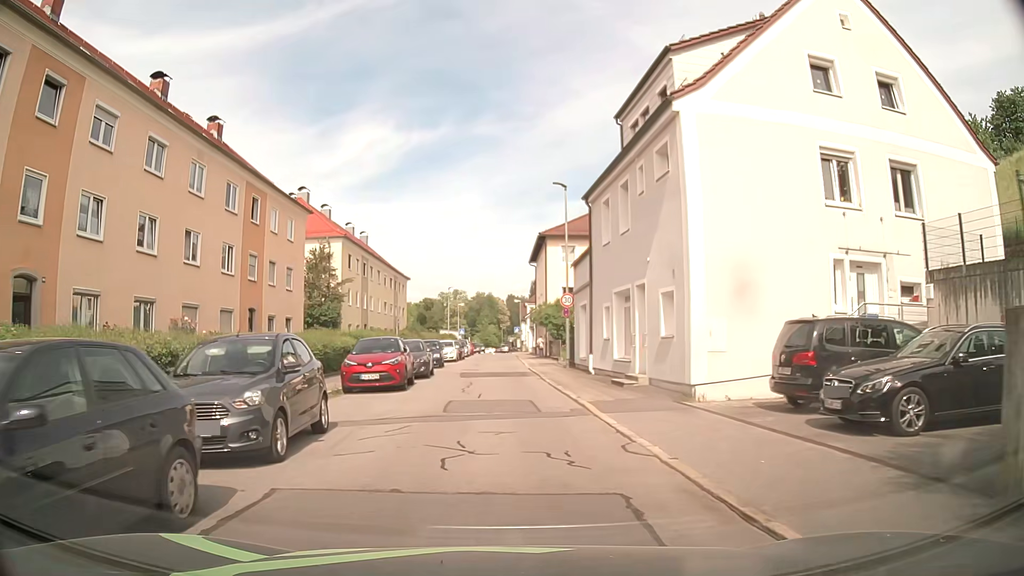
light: Day
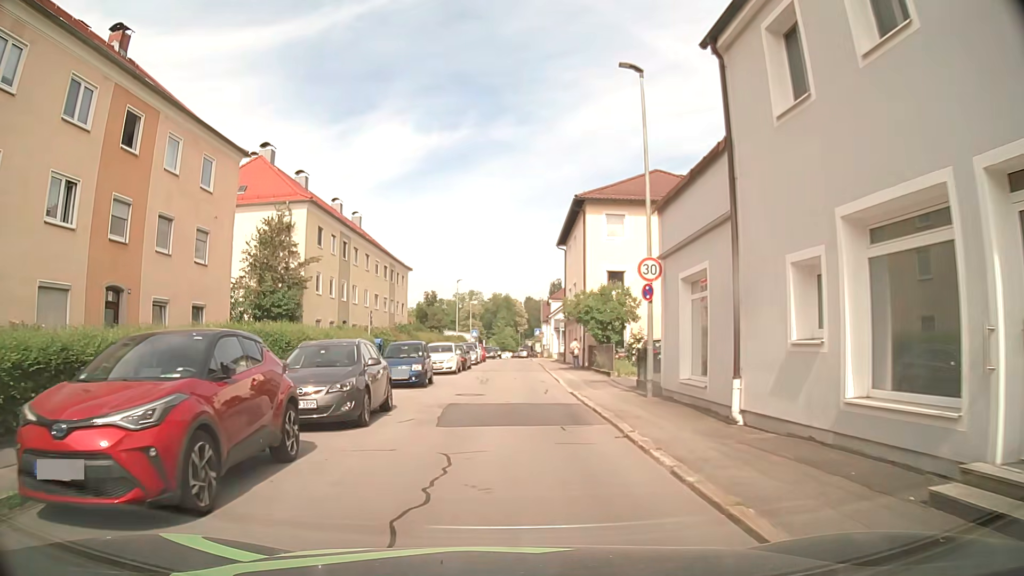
(-0.1, +13.8) m; -1°
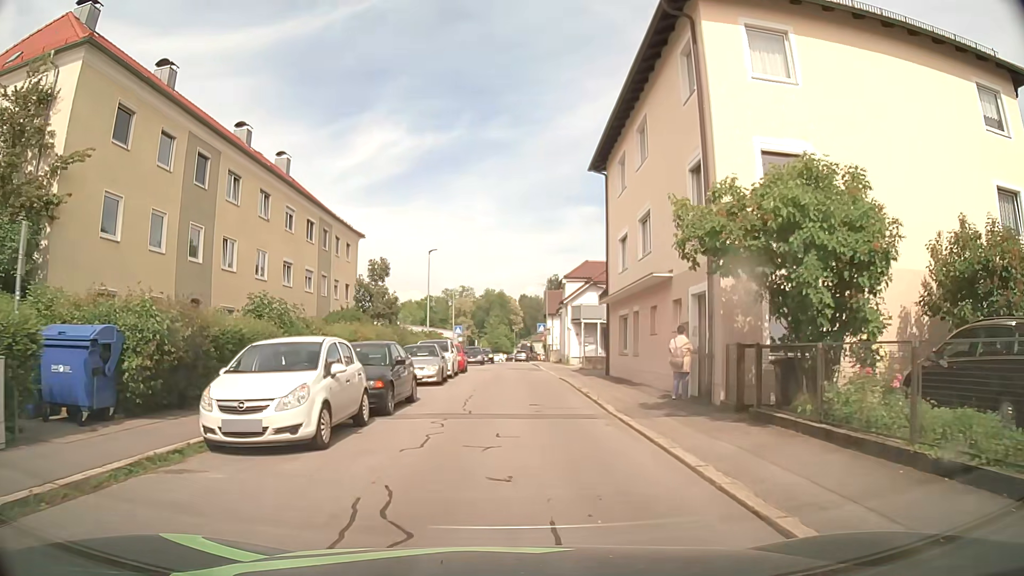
(+0.1, +22.3) m; +1°
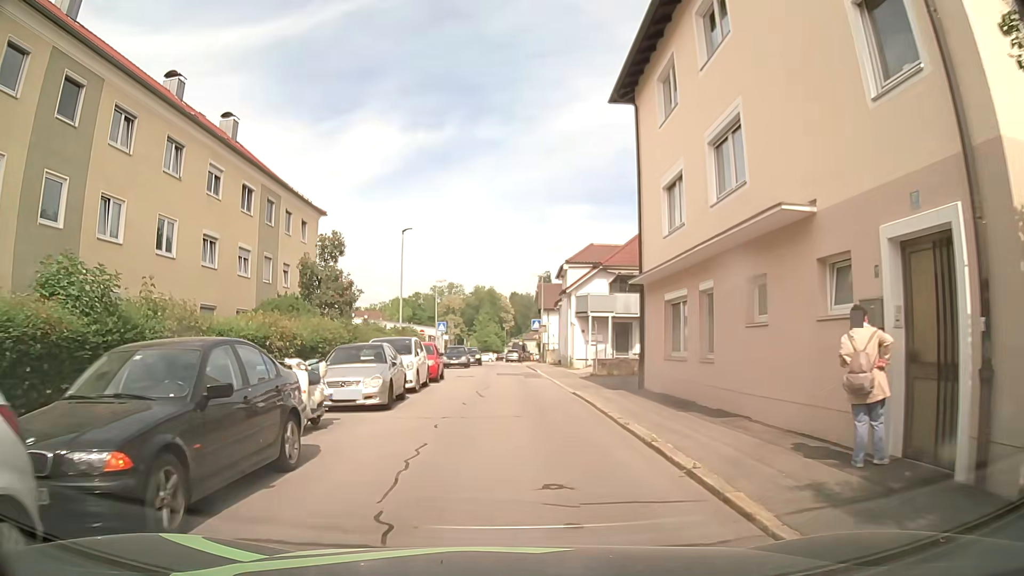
(+0.1, +8.5) m; +1°
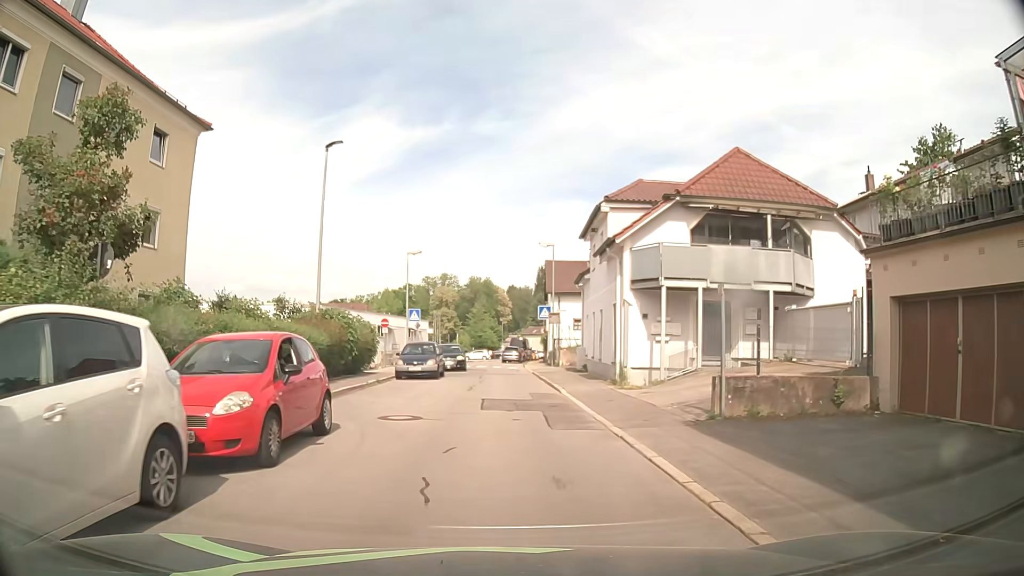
(0.0, +17.3) m; 0°
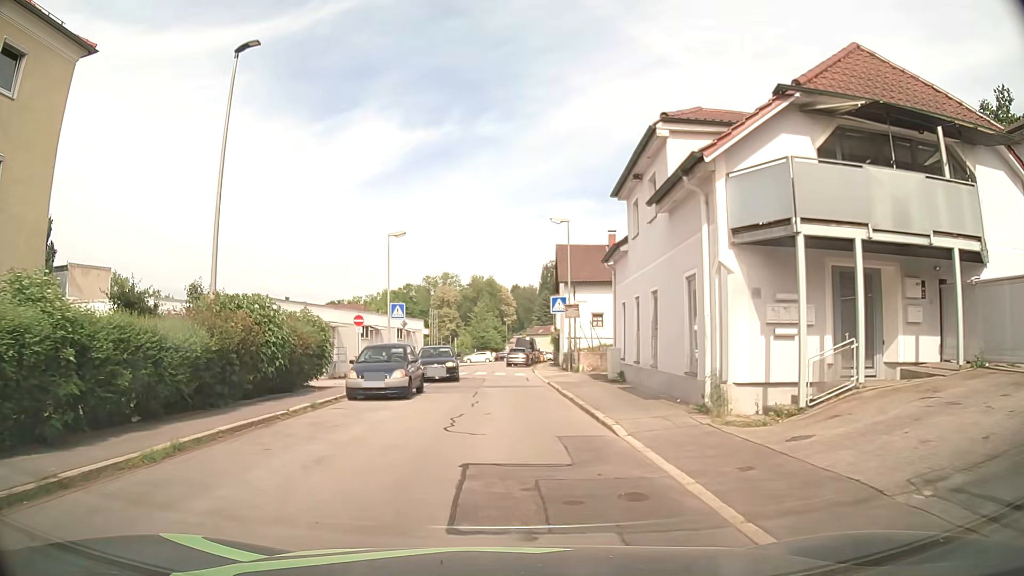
(+0.1, +8.9) m; +1°
(0, +10) (0, +20) (0, +30) (-1, +40) (-2, +50) (-3, +60) (-2, +70) (-1, +80) (0, +90) (+1, +100) m
